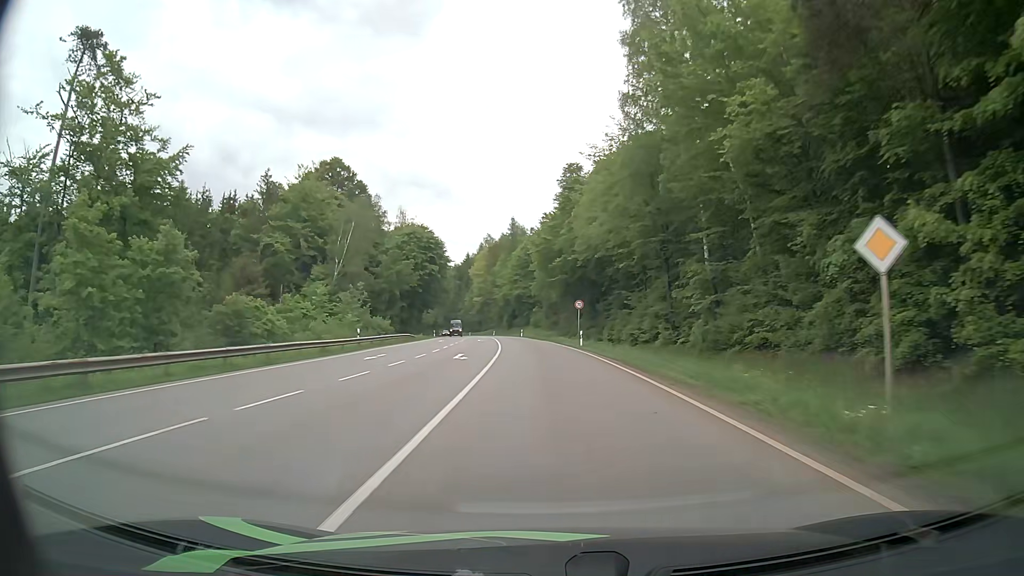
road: secondary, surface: asphalt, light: Day
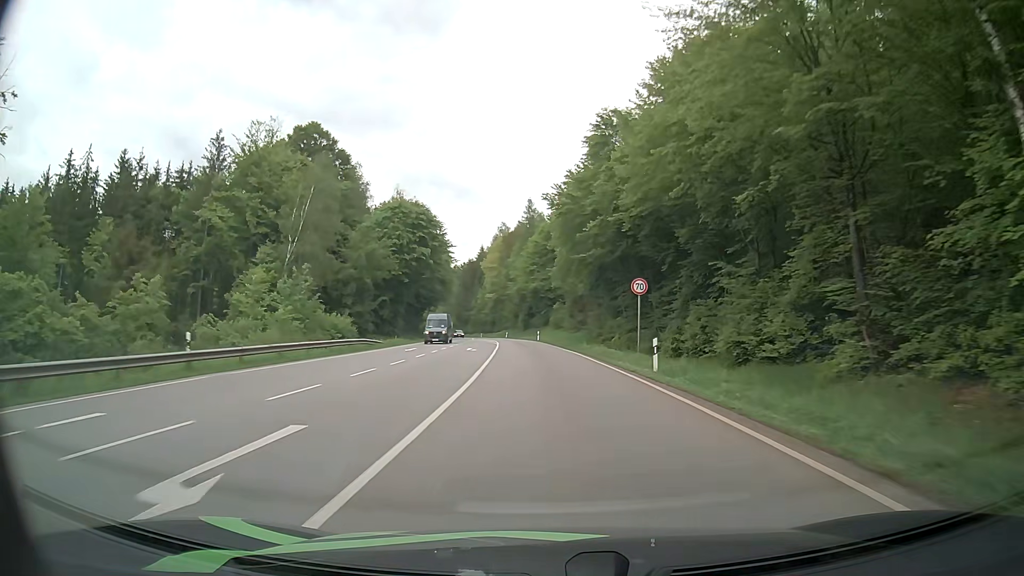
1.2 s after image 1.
(-0.3, +22.7) m; -2°
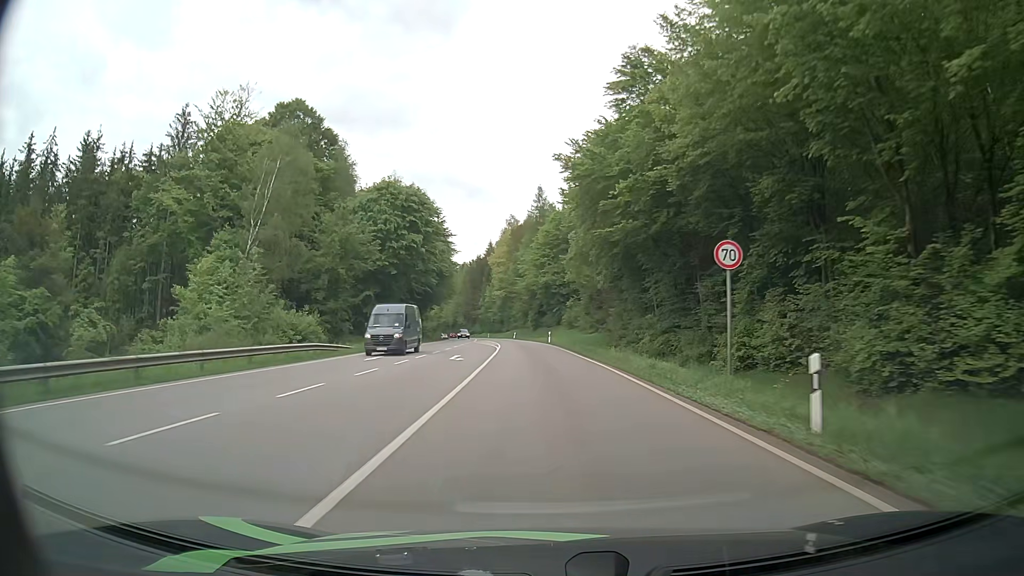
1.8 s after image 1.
(-0.1, +11.3) m; 0°
(0, +10) (-1, +20) (-1, +30) (-2, +40) (-3, +50) (-4, +60) (-5, +70) (-7, +80) (-8, +90) (-10, +99) m
